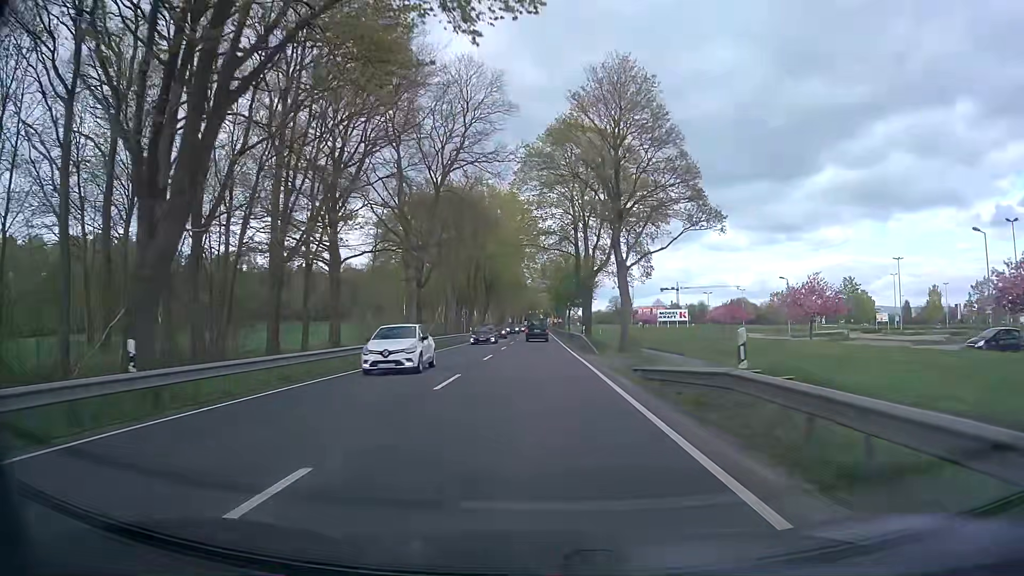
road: primary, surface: asphalt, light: Day
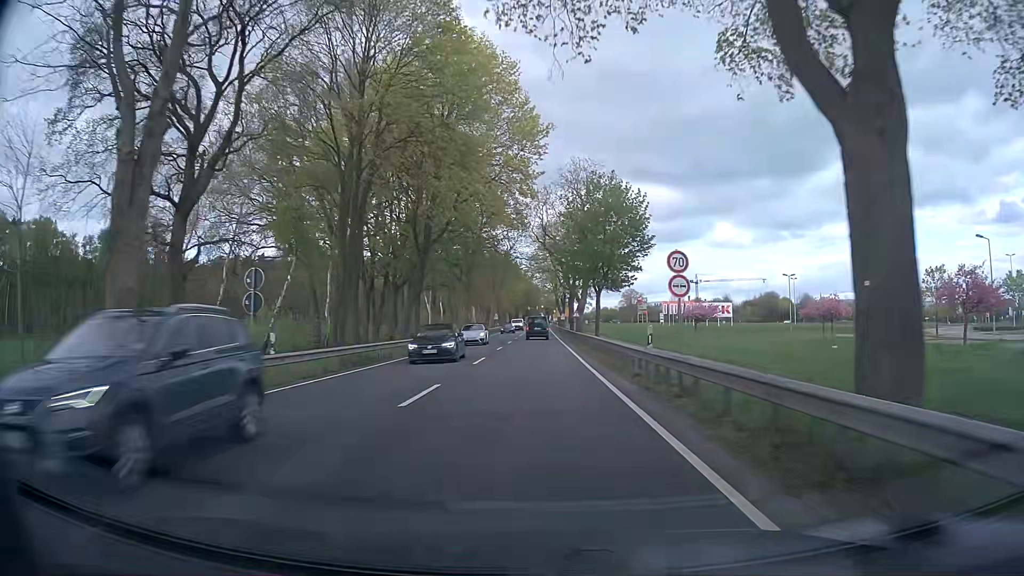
(0.0, +51.2) m; 0°
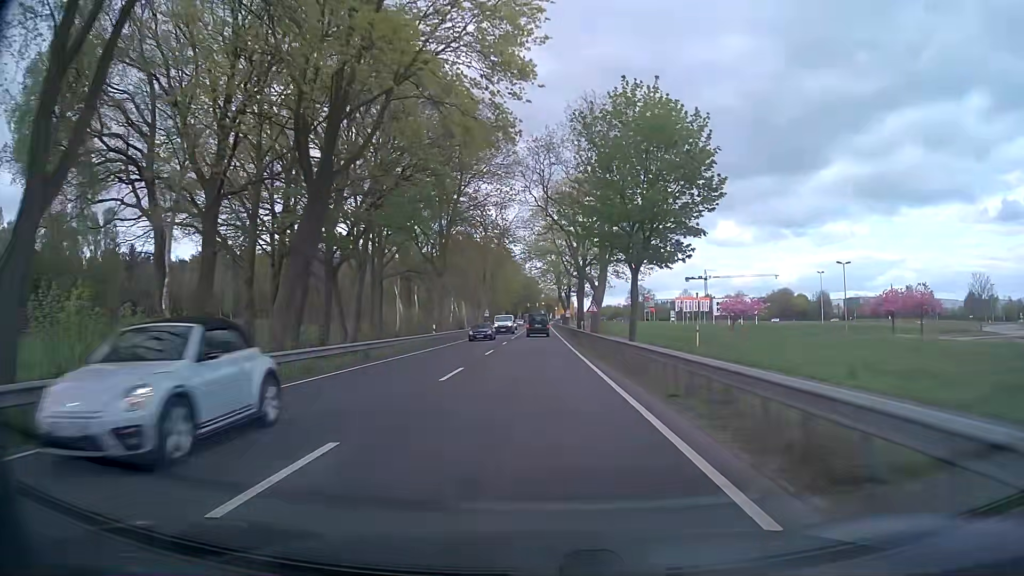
(-0.1, +19.6) m; -1°
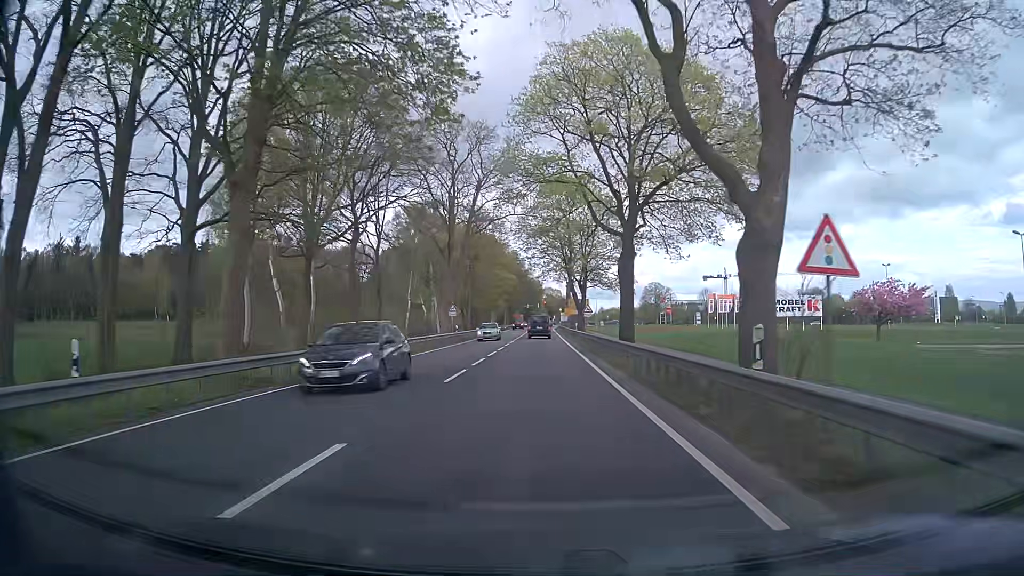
(+0.1, +35.8) m; -1°
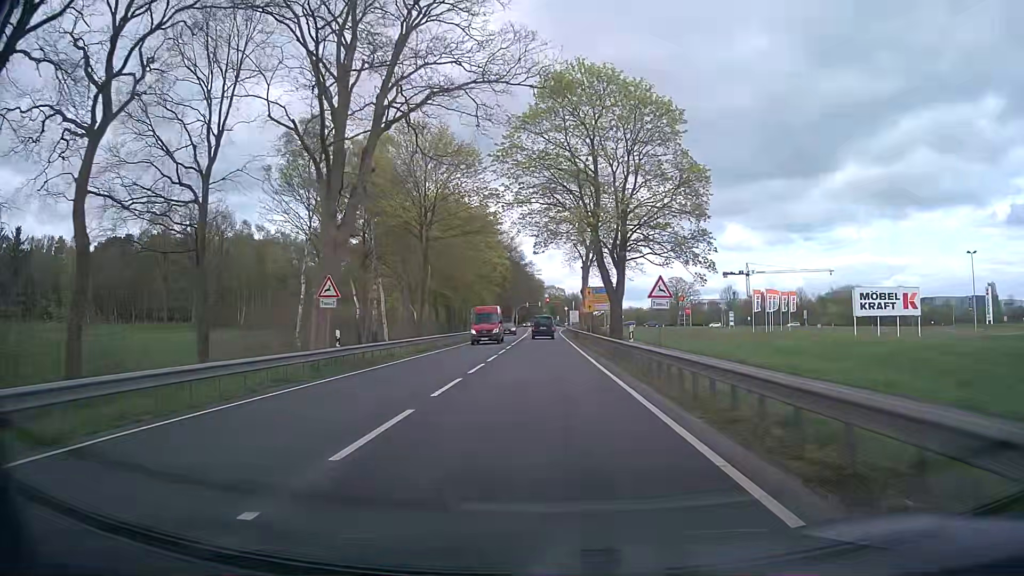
(+0.4, +32.7) m; 0°
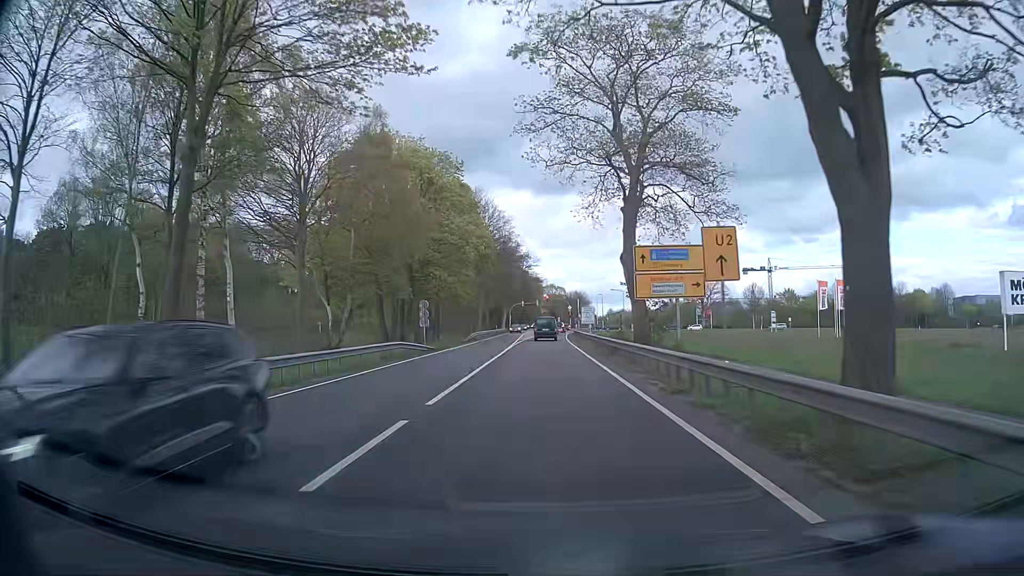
(+0.1, +31.2) m; 0°
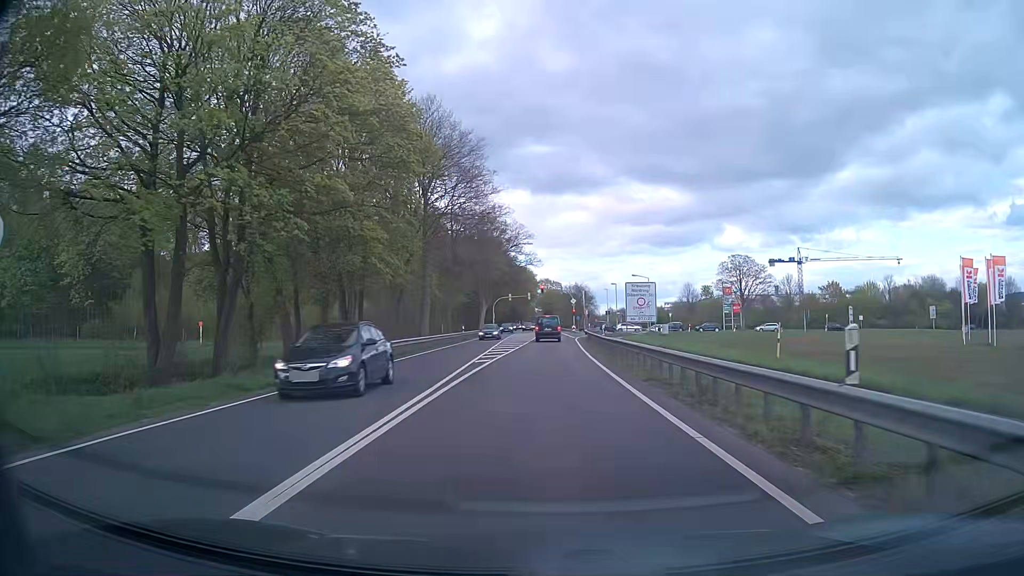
(+0.4, +37.0) m; +1°
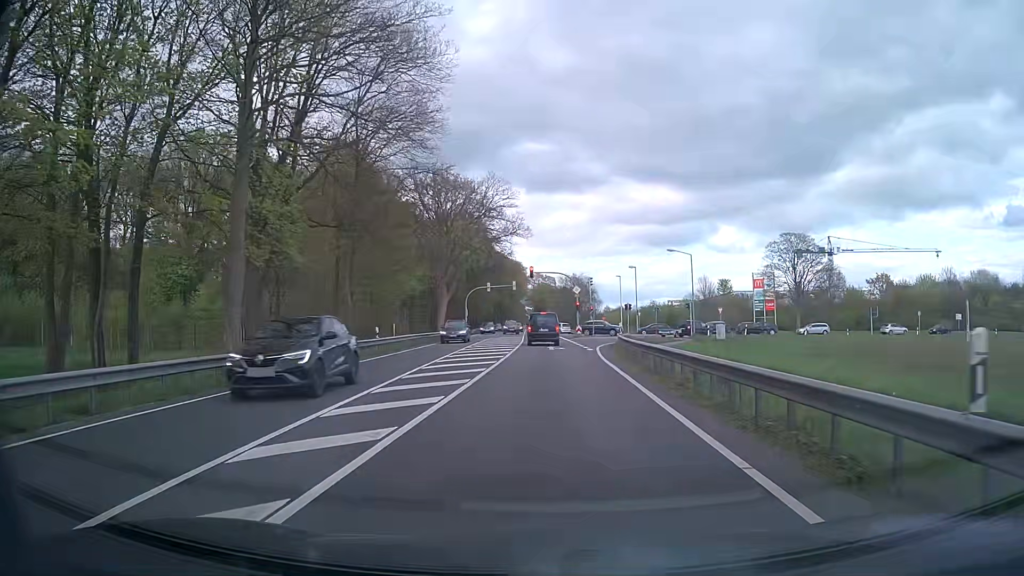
(+0.4, +31.3) m; +1°
(0, +10) (0, +20) (0, +30) (0, +40) (0, +50) (0, +60) (0, +70) (0, +80) (0, +90) (0, +100) m
